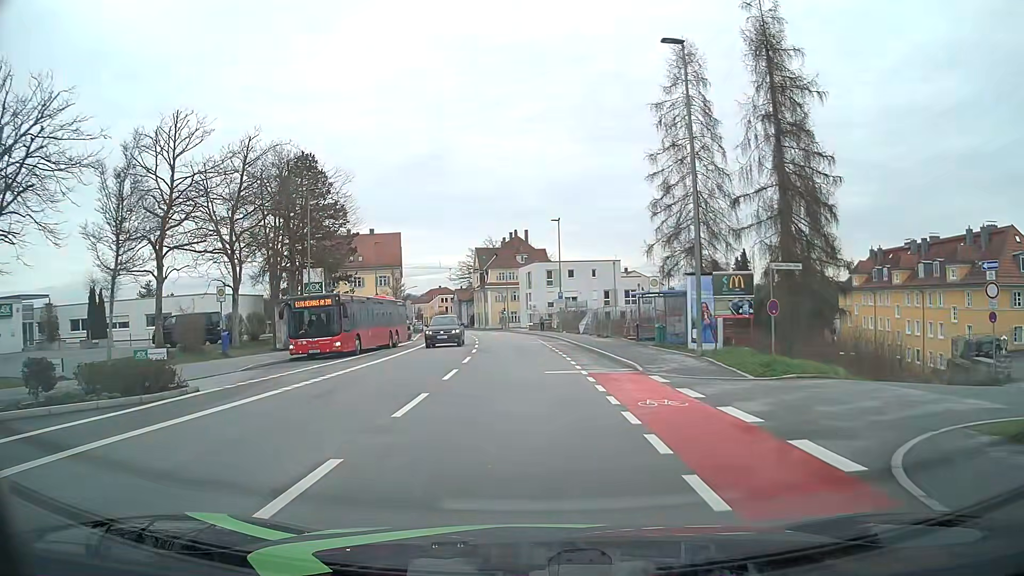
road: tertiary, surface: asphalt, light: Day
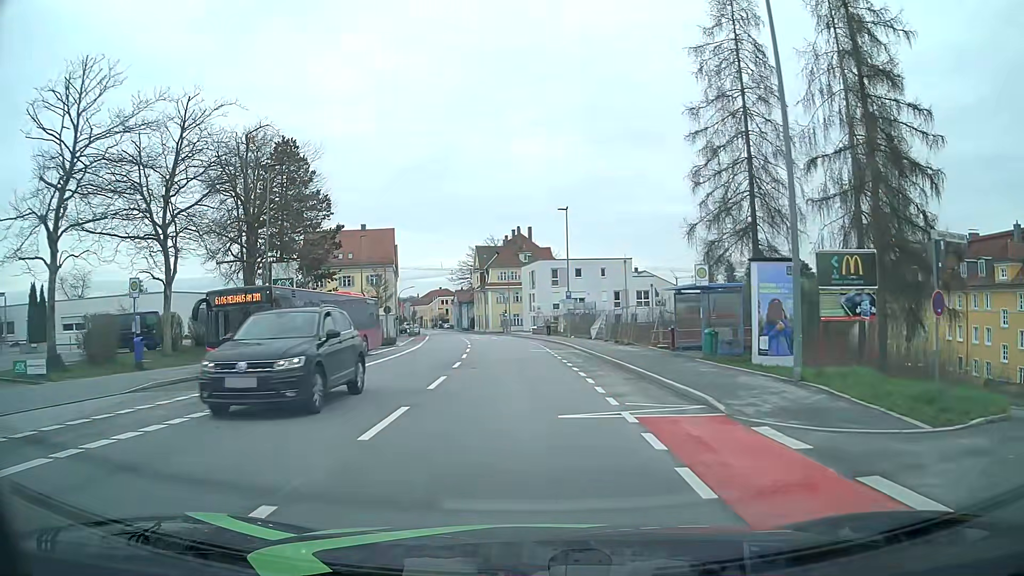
(+0.1, +7.8) m; +1°
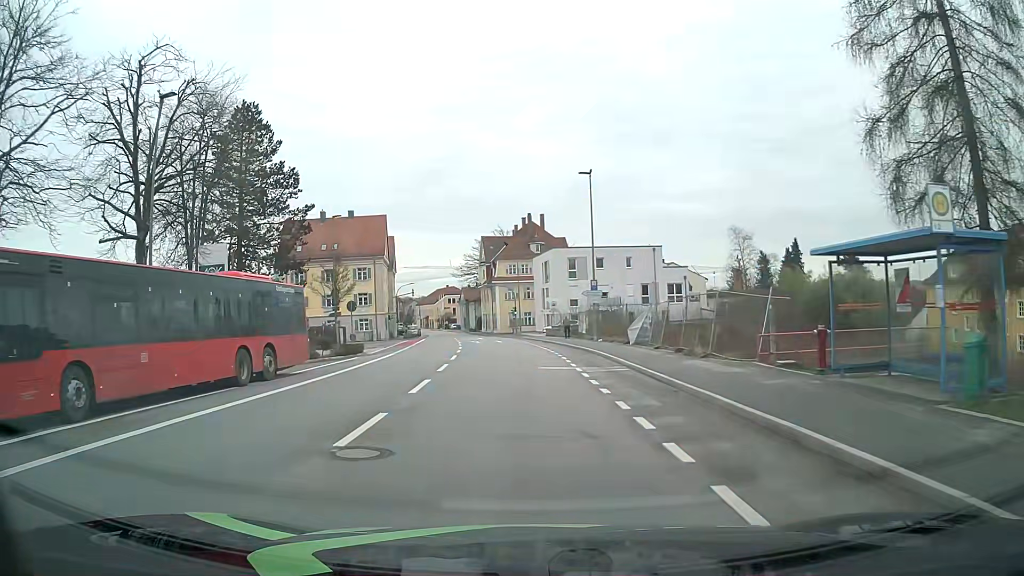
(-0.1, +13.1) m; -1°
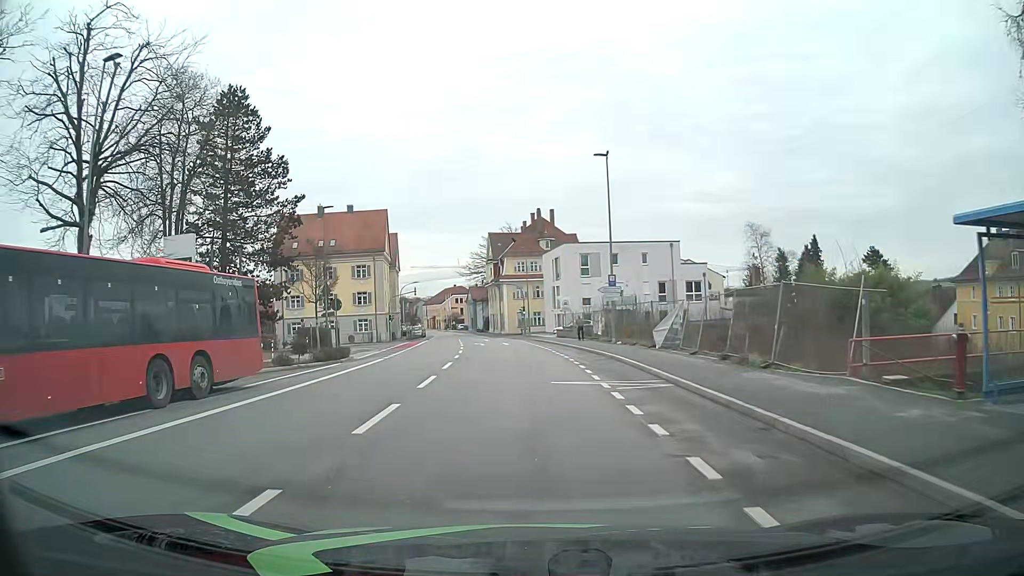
(-0.1, +4.7) m; -2°
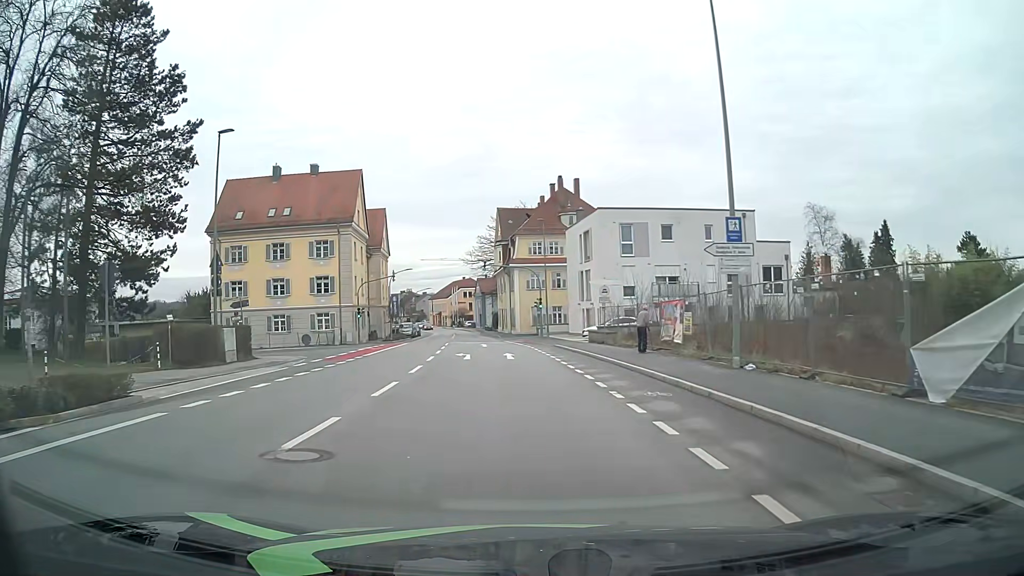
(0.0, +19.9) m; -1°
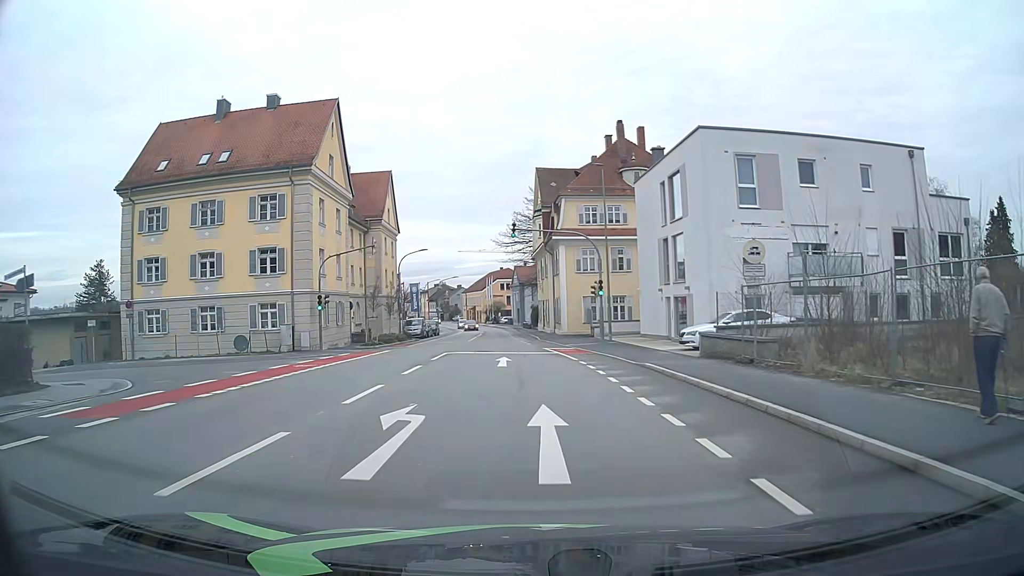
(-0.6, +19.7) m; -4°
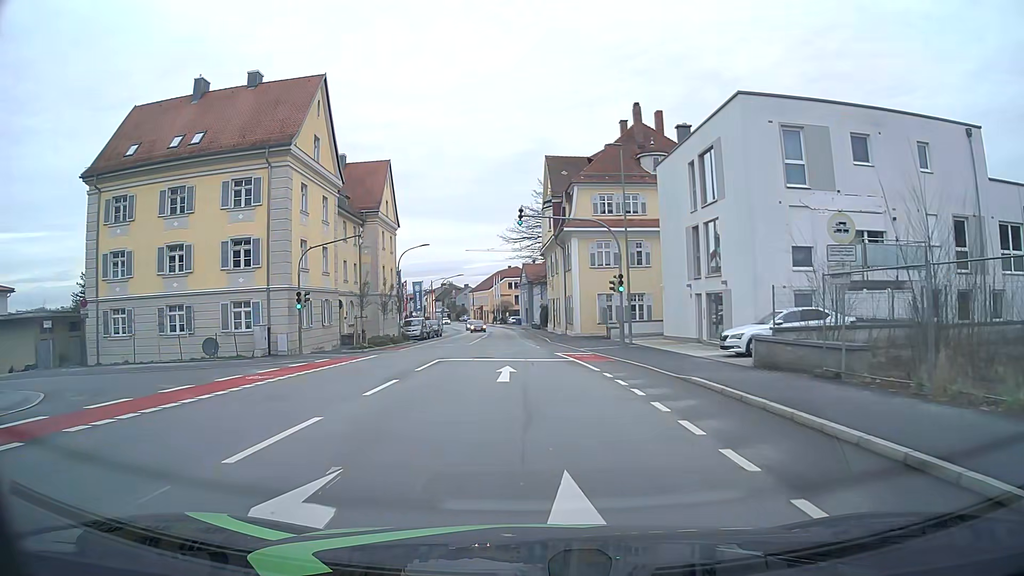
(-0.1, +4.7) m; -1°
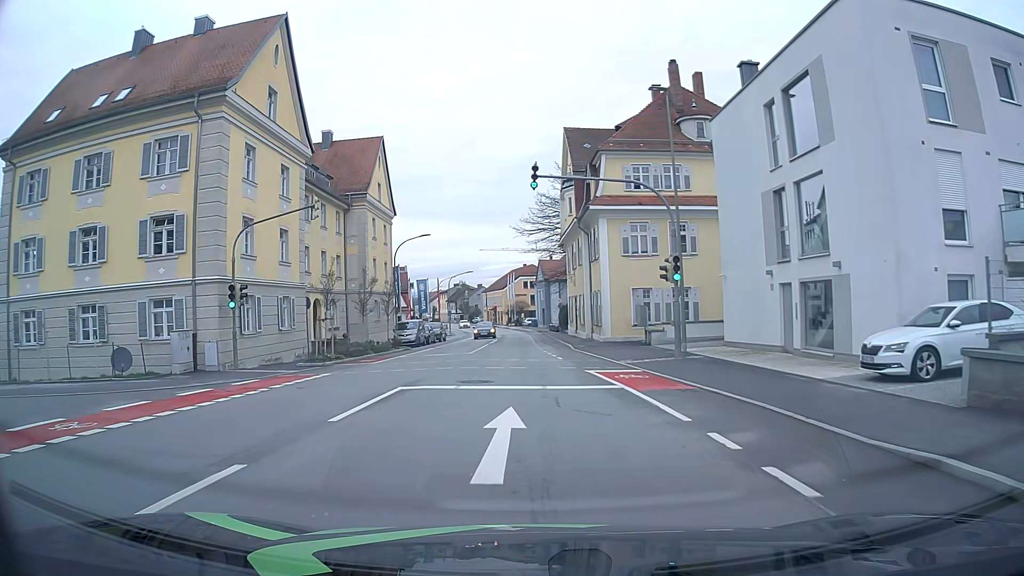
(-0.1, +9.0) m; -1°
(0, +10) (-1, +20) (-1, +30) (-1, +40) (-1, +50) (-1, +60) (-2, +70) (-2, +80) (-4, +90) (-5, +100) m
